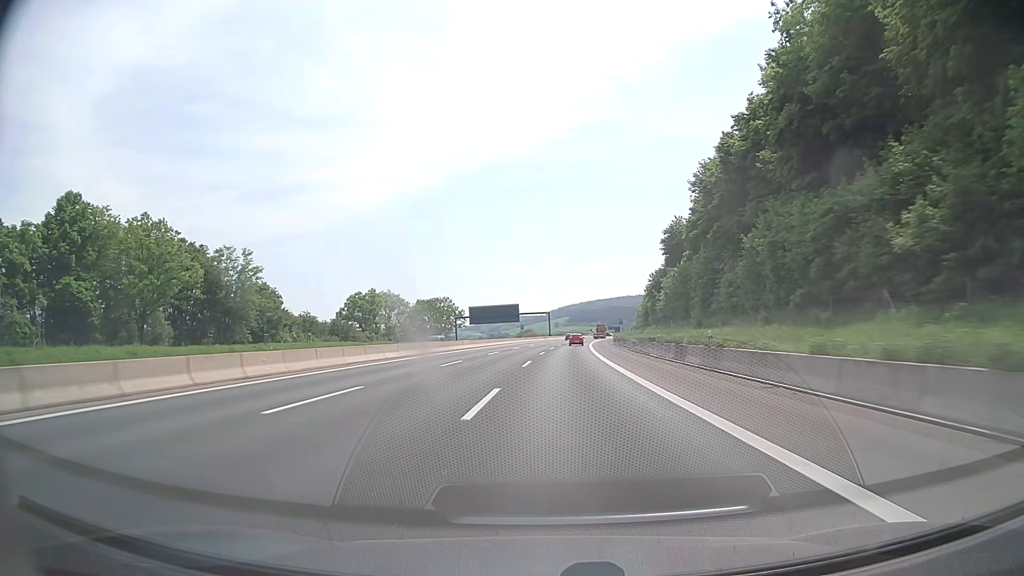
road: motorway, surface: asphalt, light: Day
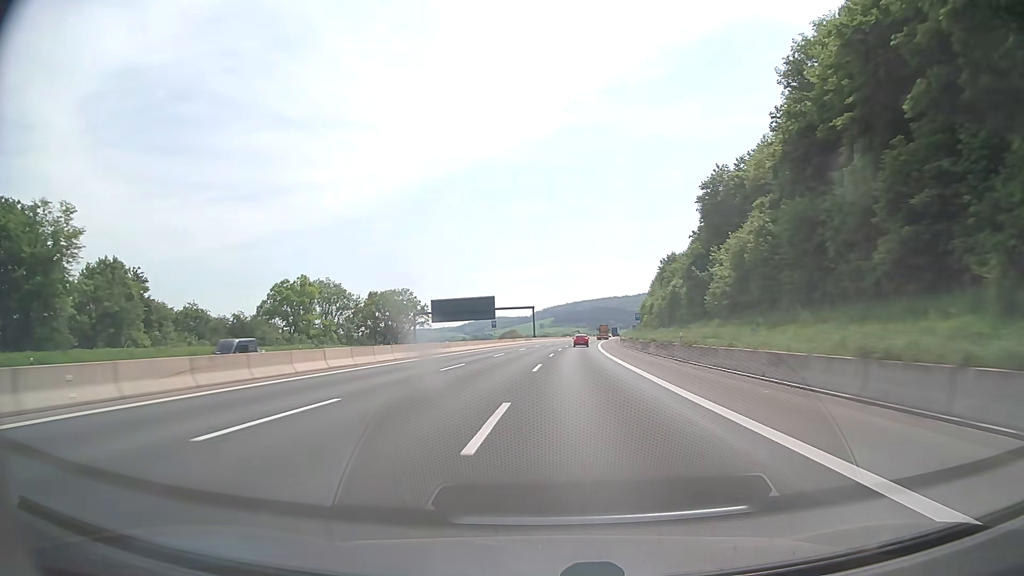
(+0.4, +39.1) m; +1°
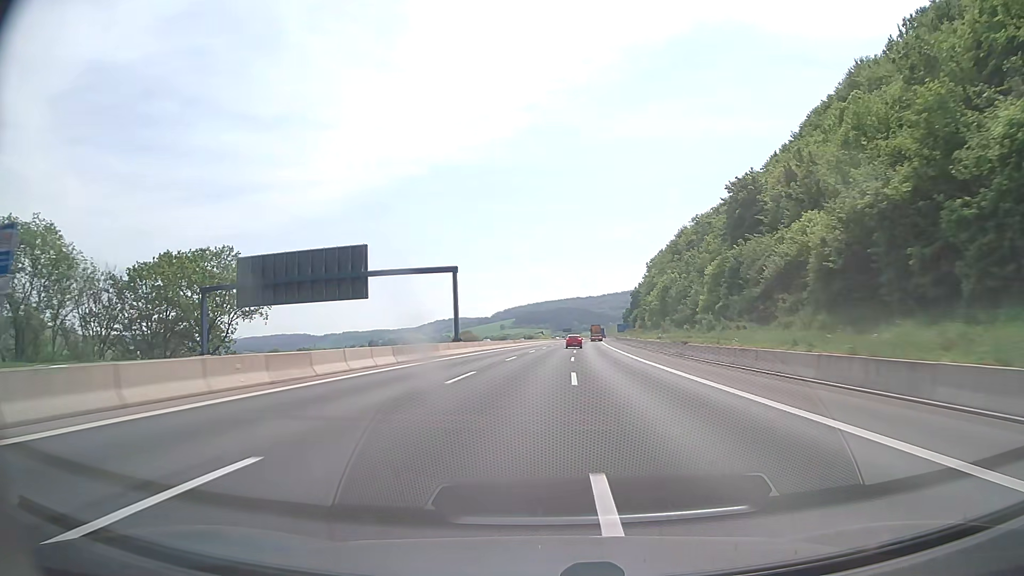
(+2.2, +78.6) m; +3°
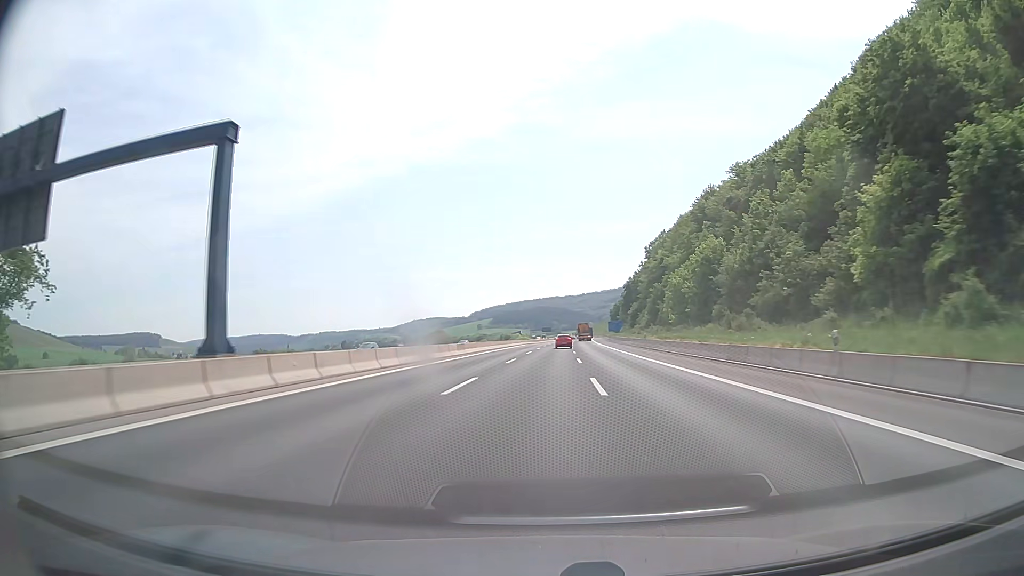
(+0.7, +39.5) m; +2°
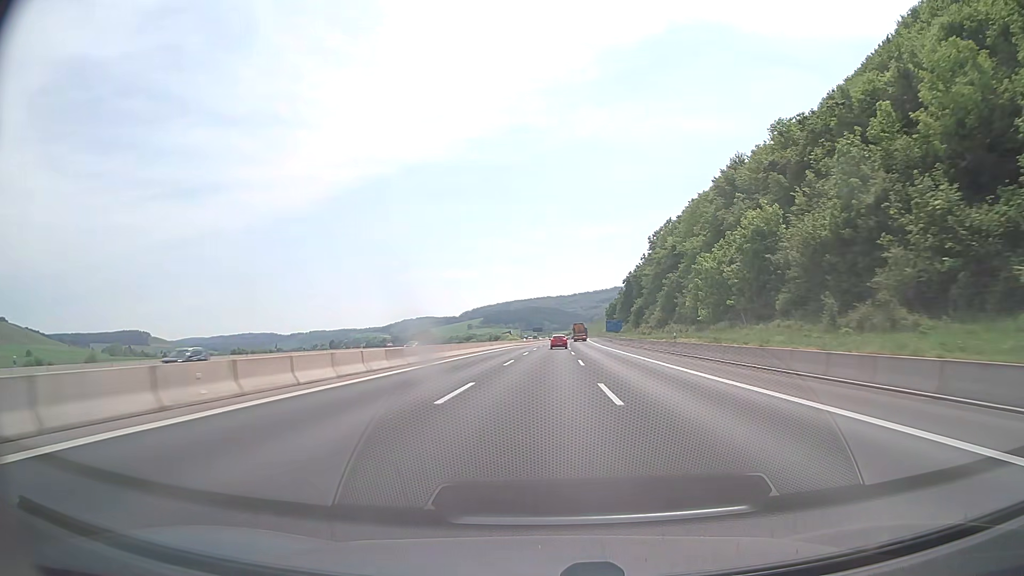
(+0.1, +19.8) m; +1°
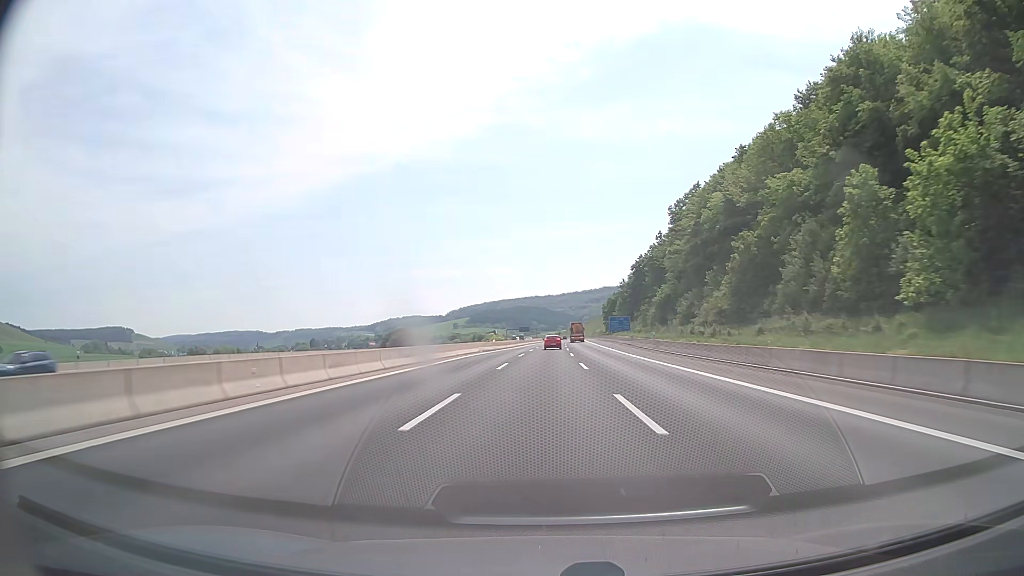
(+0.4, +39.7) m; +1°
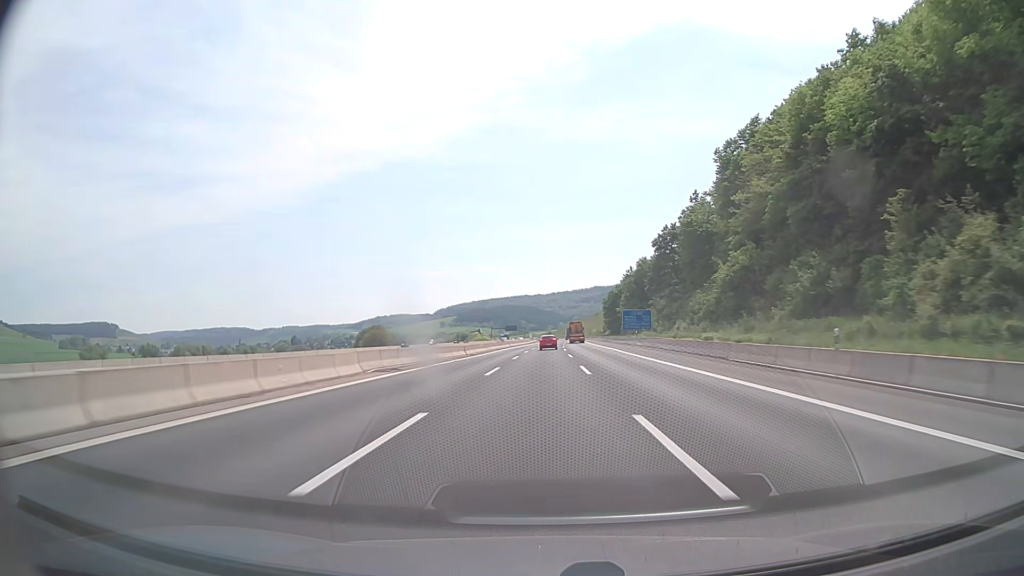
(+0.3, +39.9) m; +1°
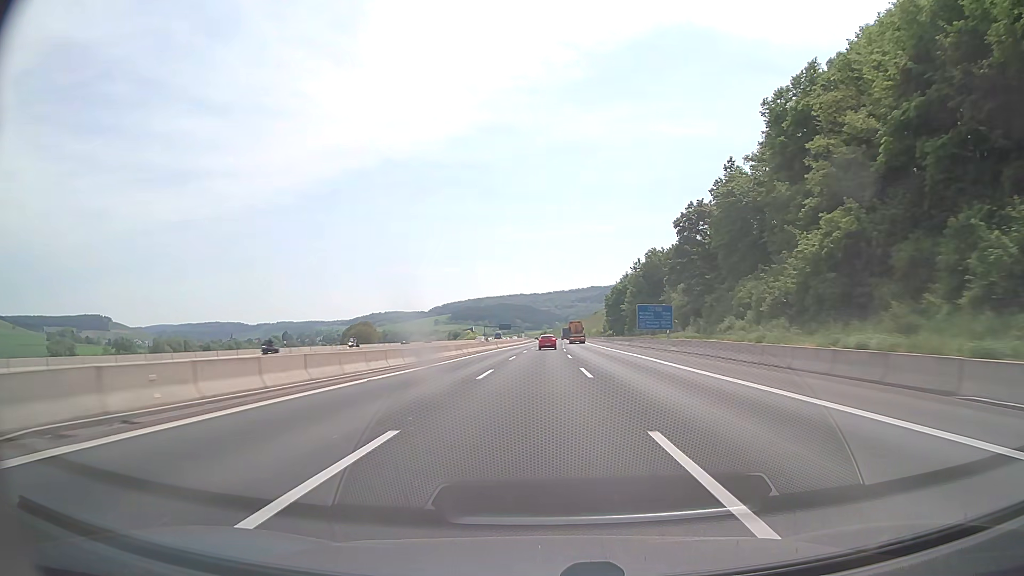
(0.0, +20.0) m; 0°
(0, +10) (0, +20) (0, +30) (0, +40) (0, +50) (0, +60) (0, +70) (0, +80) (+1, +90) (+1, +100) m
